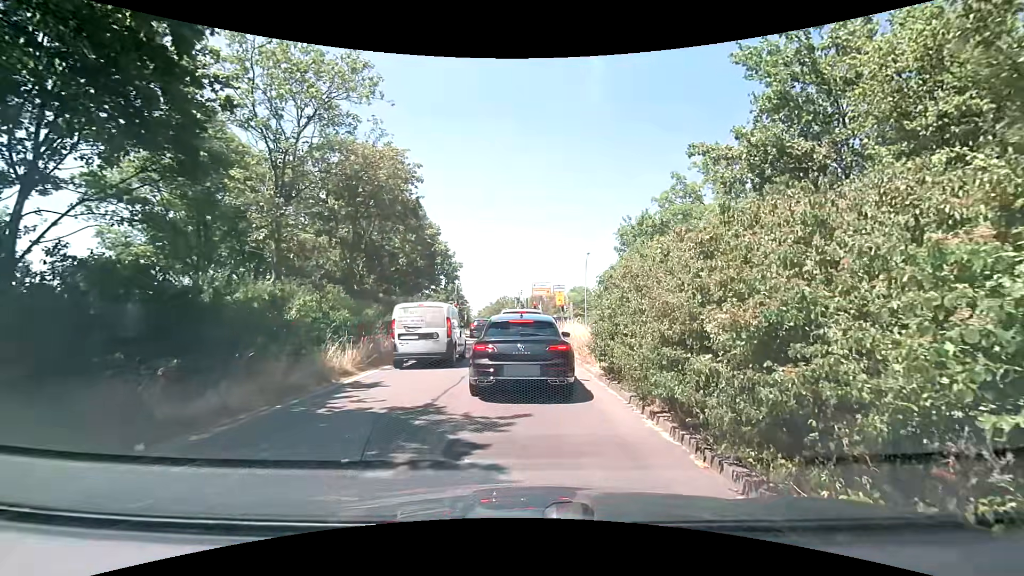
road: trunk_link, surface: asphalt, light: Day
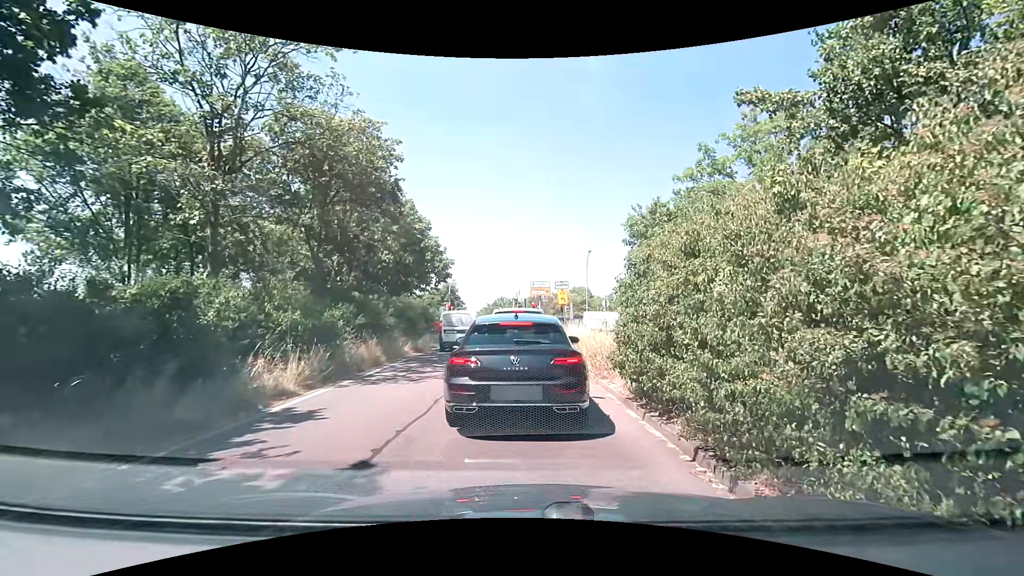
(+0.1, +3.1) m; +2°
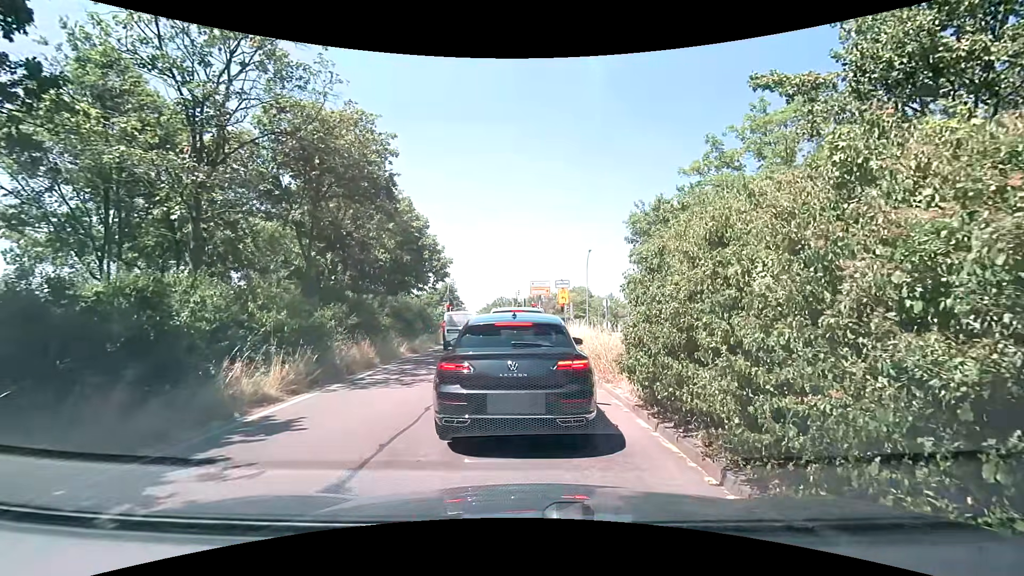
(0.0, +0.7) m; 0°
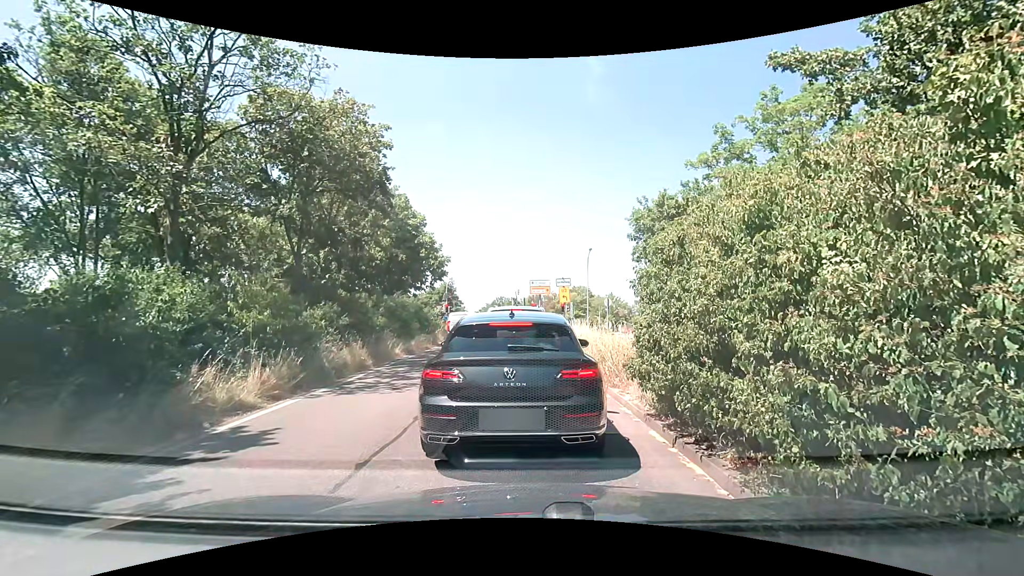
(0.0, +0.8) m; 0°
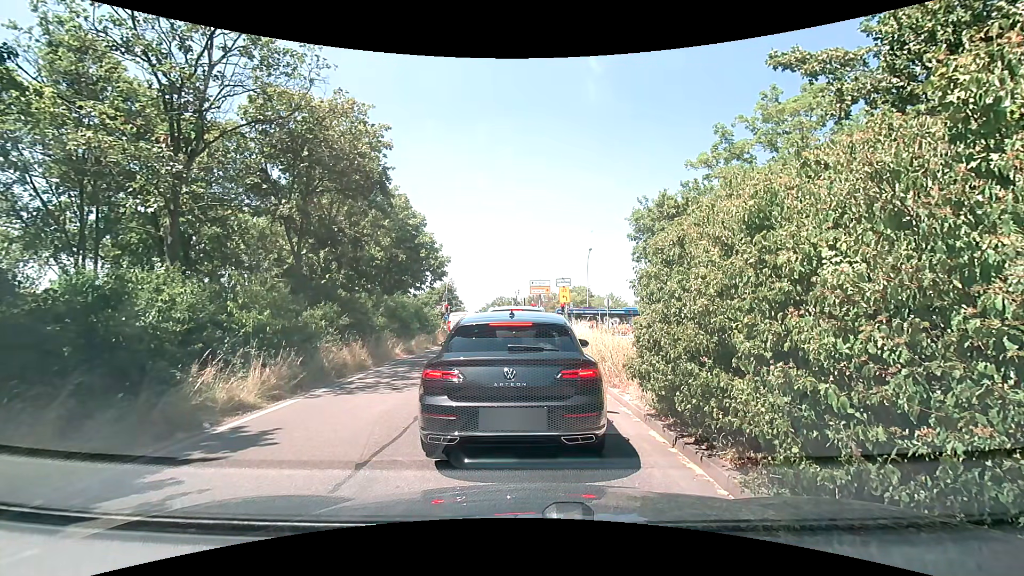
(0.0, 0.0) m; 0°
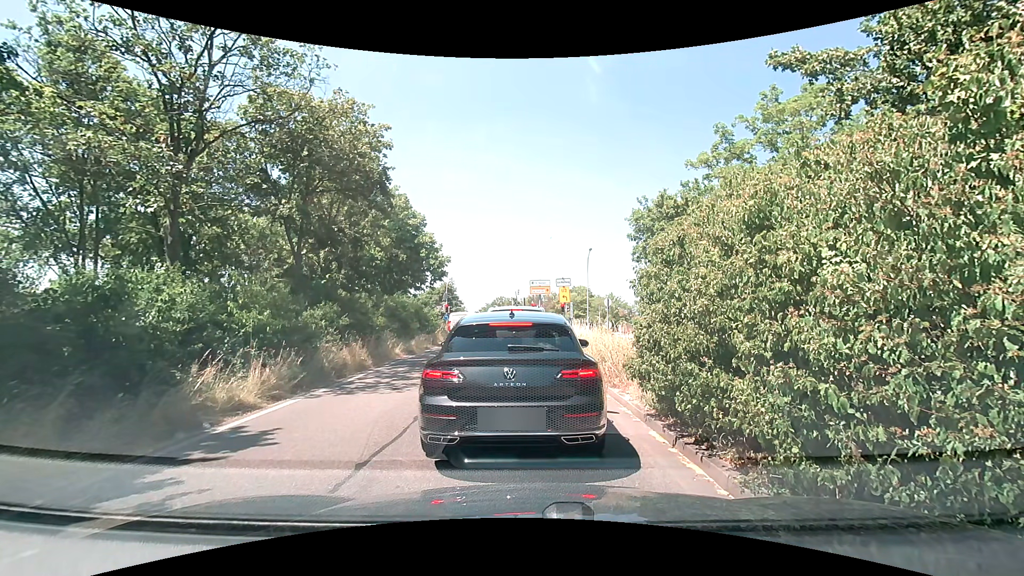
(0.0, 0.0) m; 0°
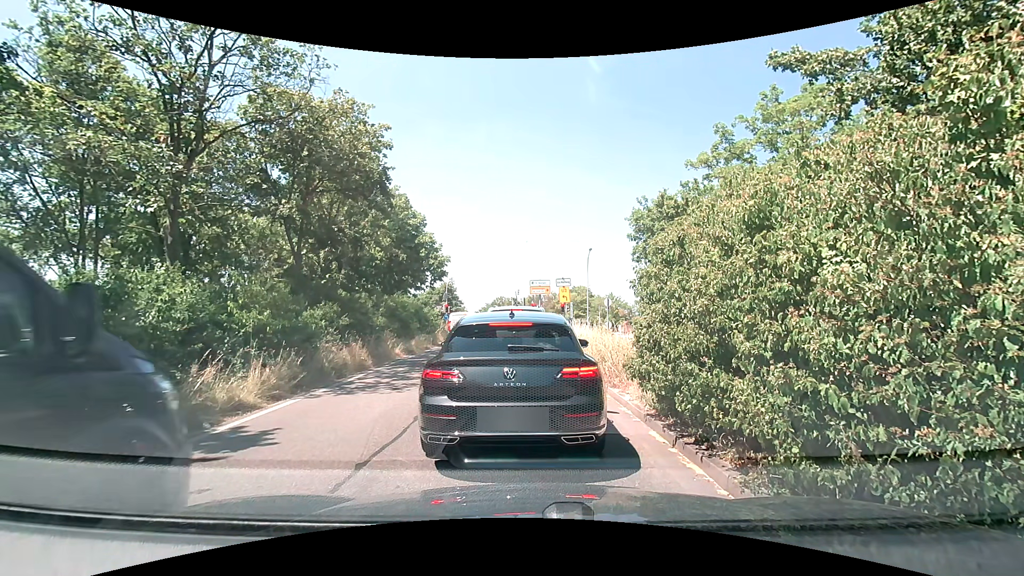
(0.0, 0.0) m; 0°
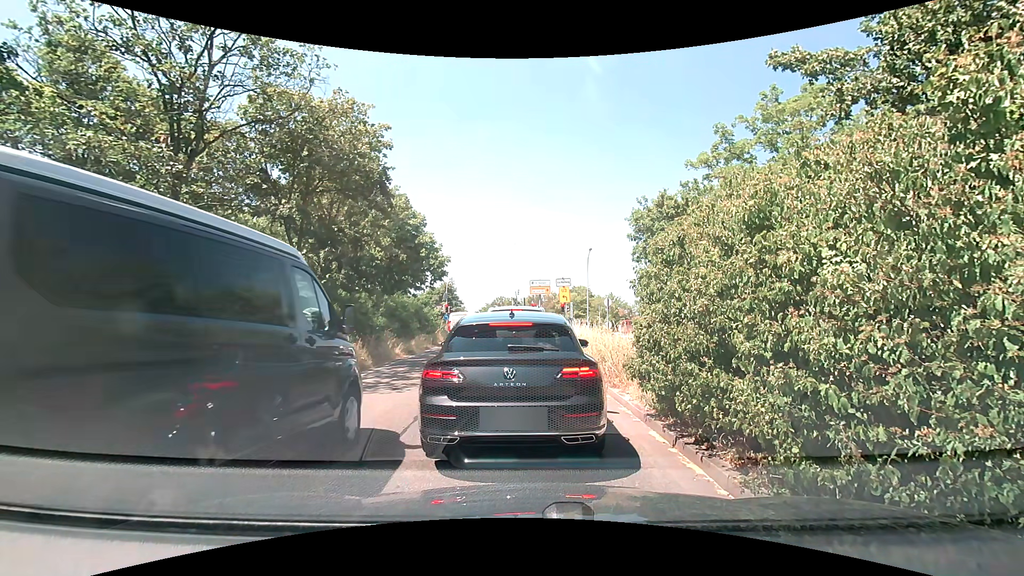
(0.0, 0.0) m; 0°
(0, +10) (0, +20) (0, +30) (+2, +40) (+8, +47) (+17, +53) (+27, +54) (+37, +54) (+47, +53) (+57, +53) m
